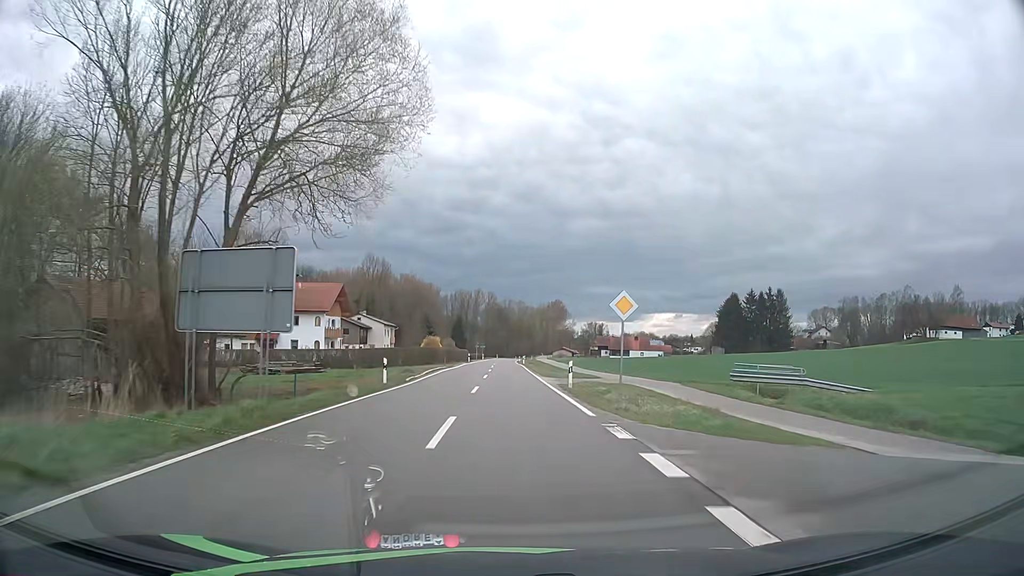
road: tertiary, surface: asphalt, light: Day
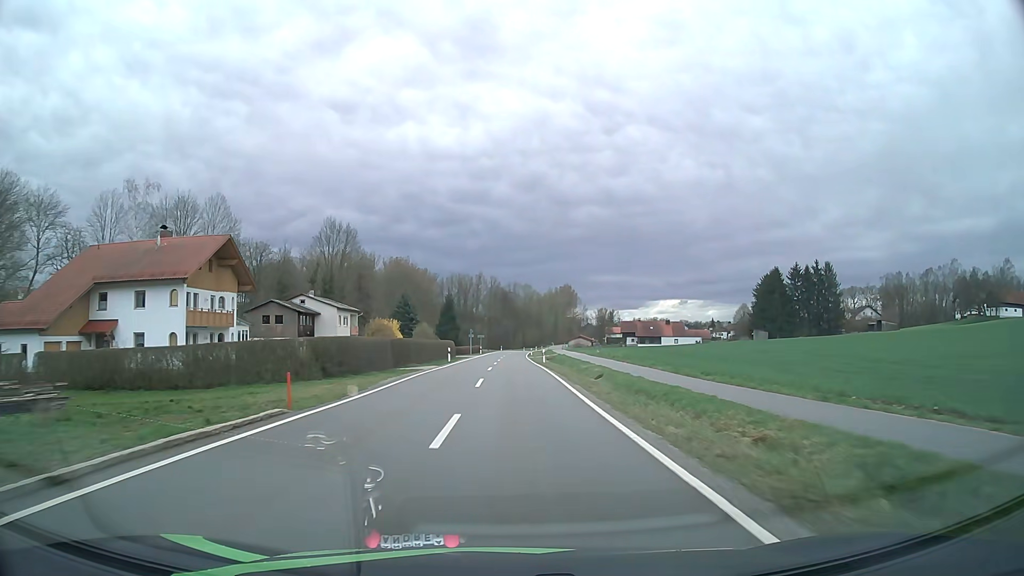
(-0.1, +36.2) m; 0°
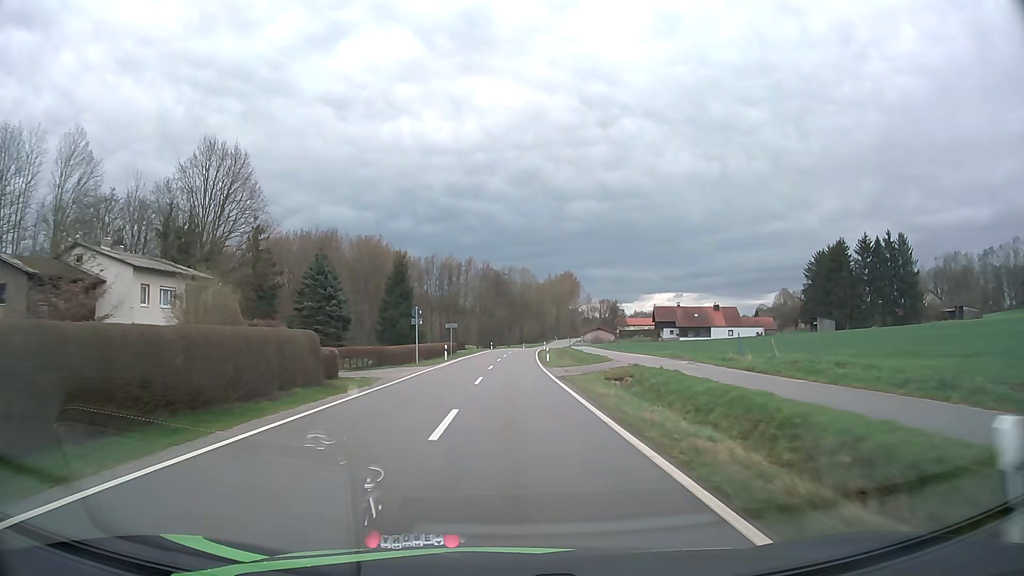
(+0.2, +46.9) m; +1°
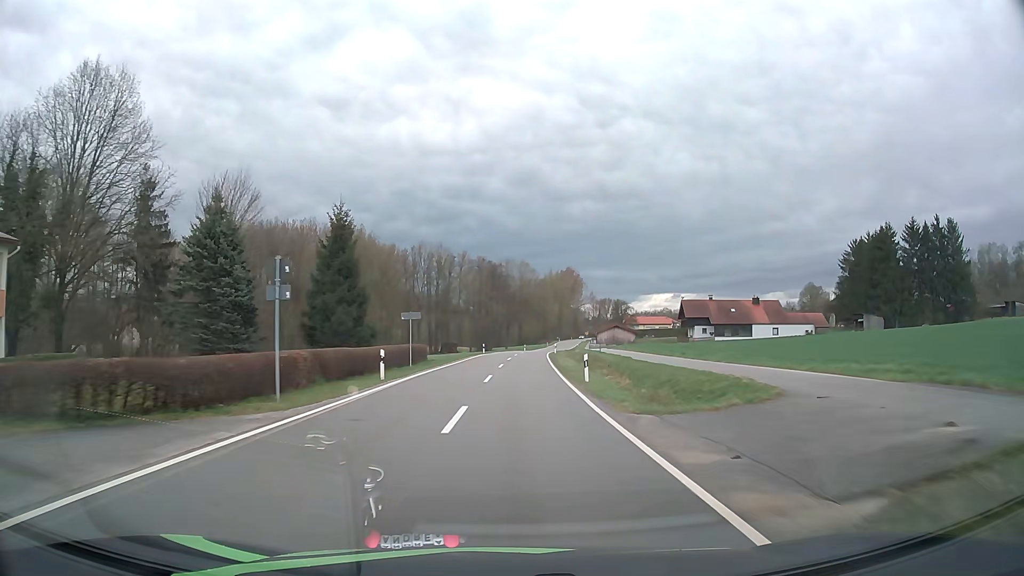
(-0.1, +23.4) m; 0°
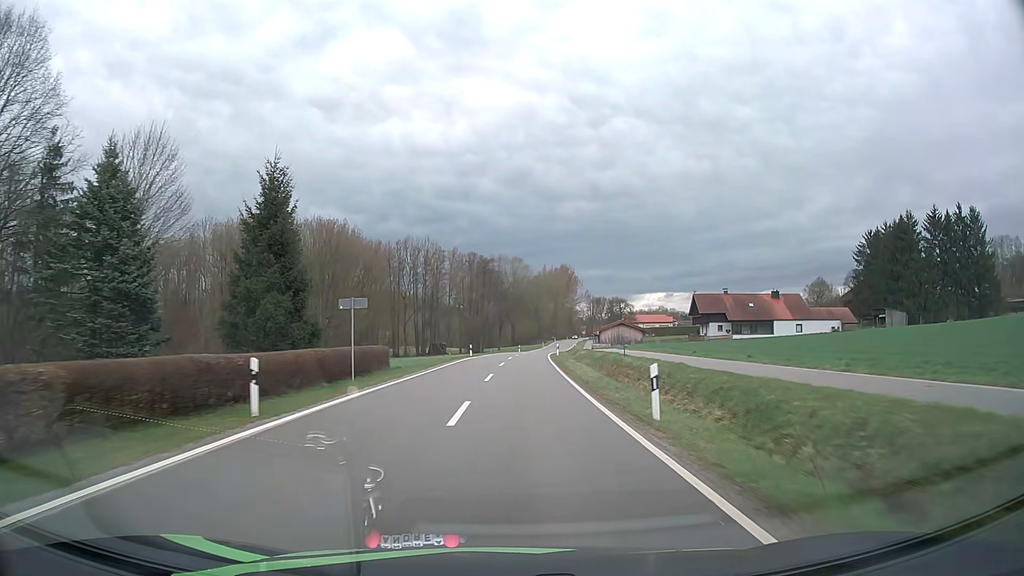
(+0.1, +11.6) m; +1°
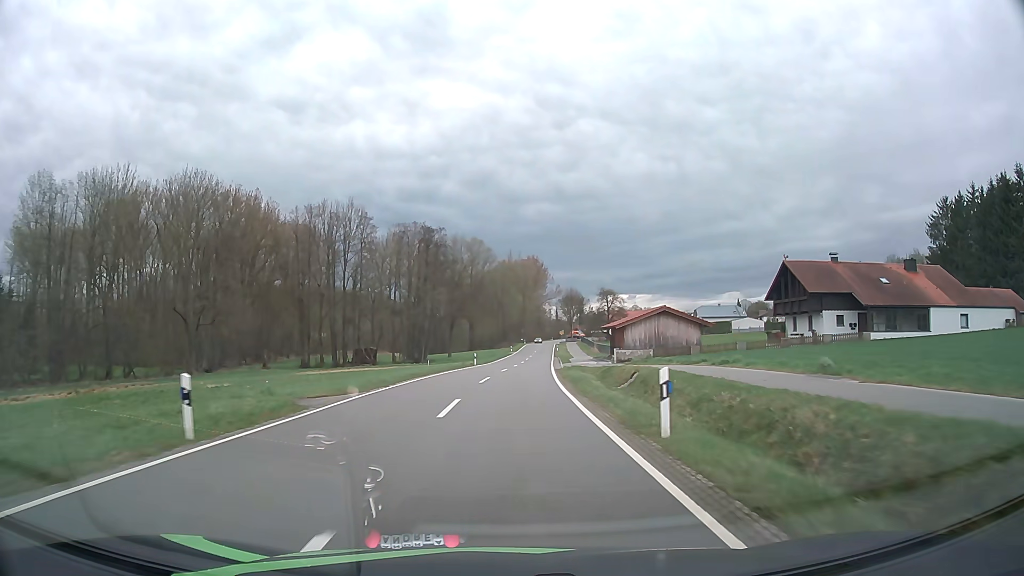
(+1.2, +45.2) m; +3°
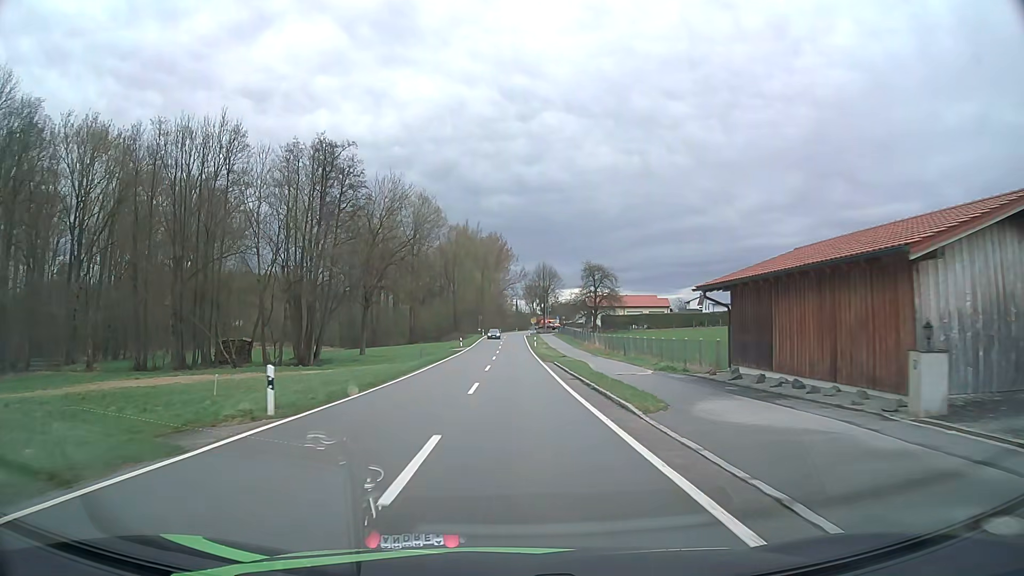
(+1.1, +42.4) m; +4°
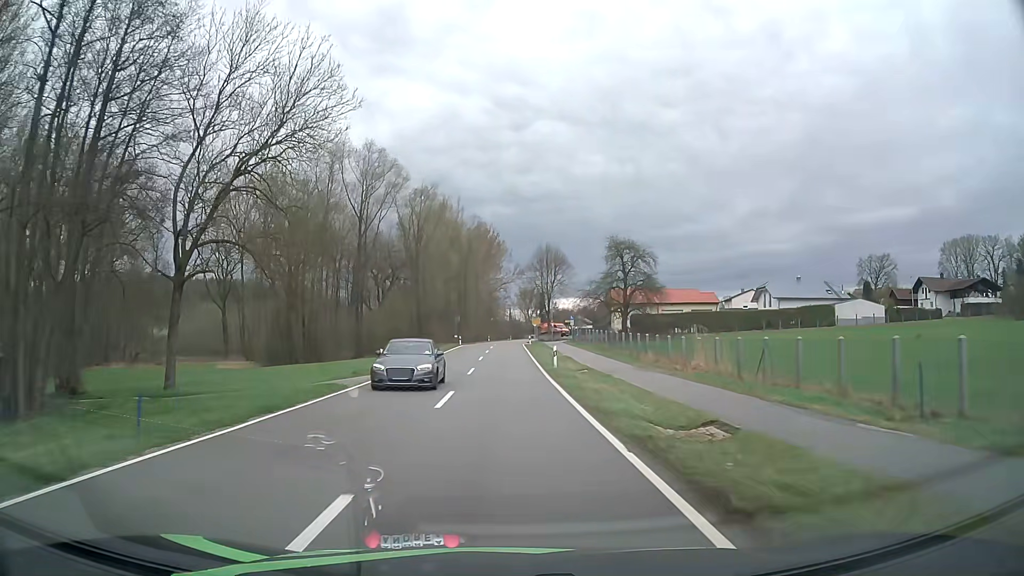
(+0.6, +39.9) m; +1°
(0, +10) (0, +20) (0, +30) (0, +40) (0, +50) (0, +60) (0, +70) (0, +80) (0, +90) (0, +100) m
